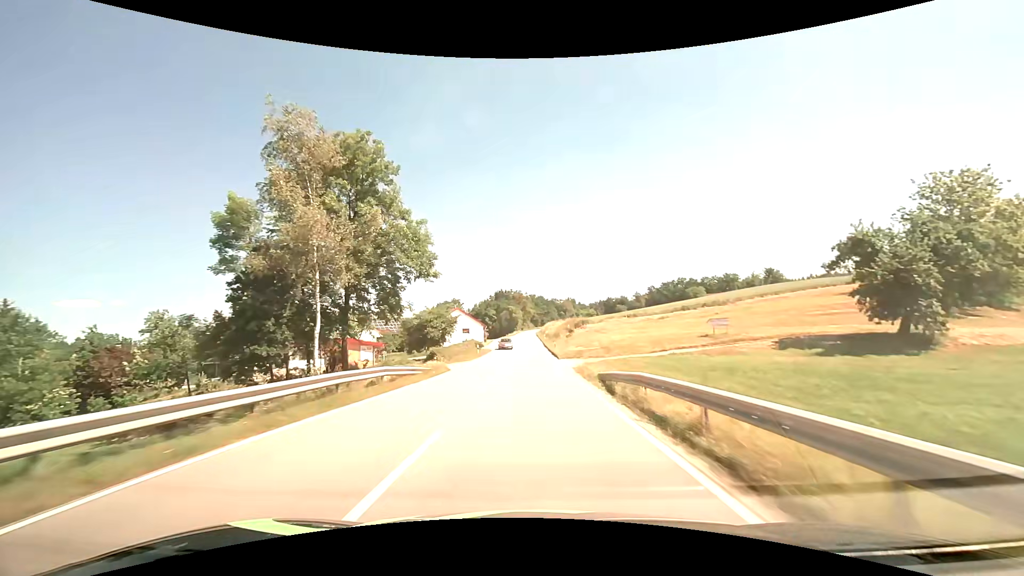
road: secondary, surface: asphalt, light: Day
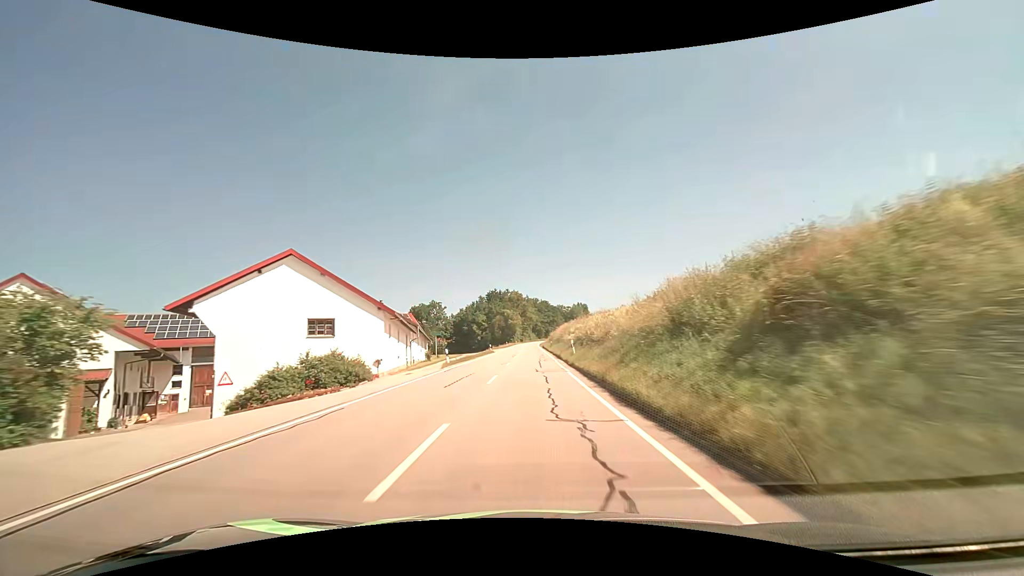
(0.0, +59.4) m; 0°
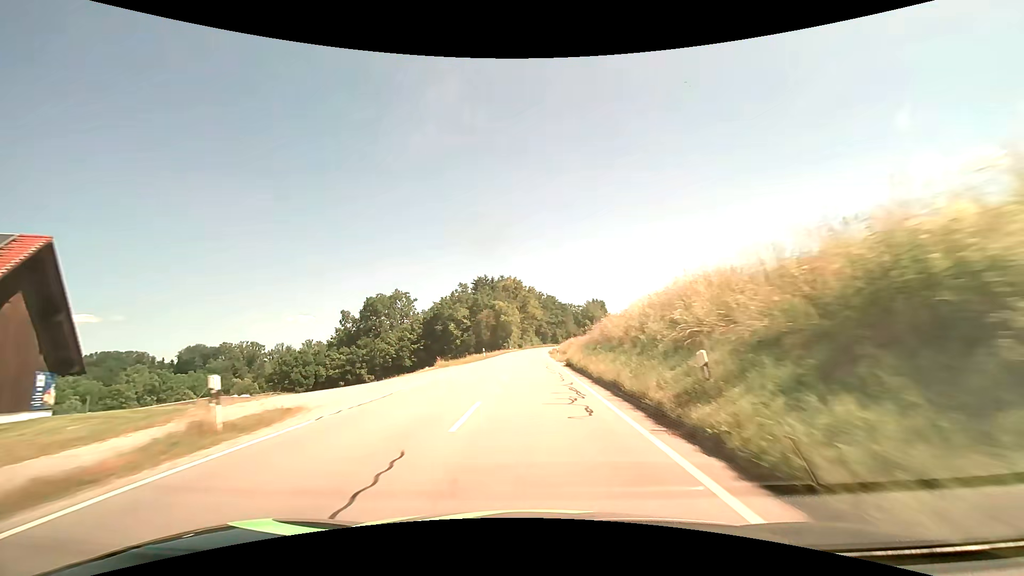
(-0.2, +56.6) m; 0°
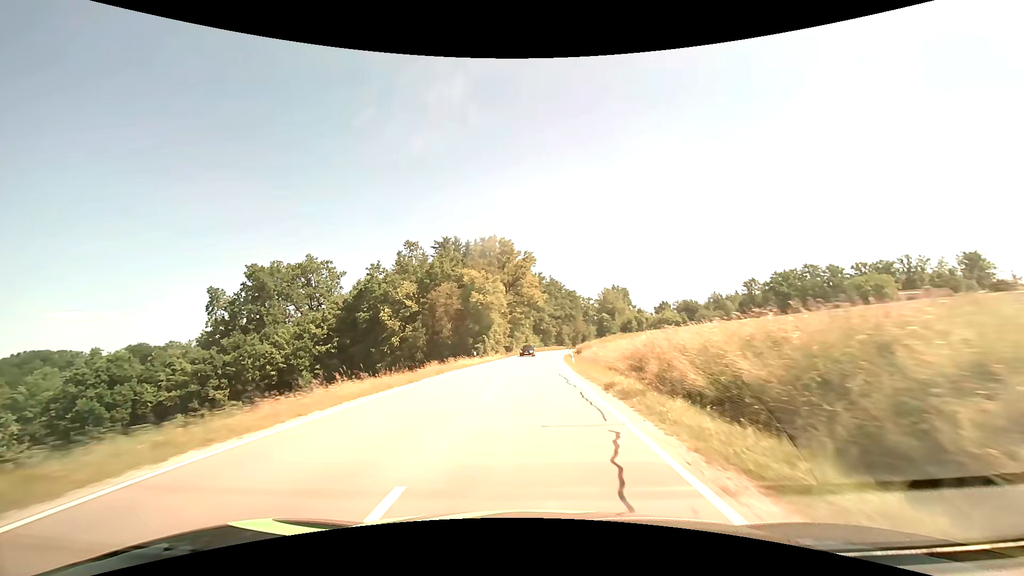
(+0.1, +55.4) m; 0°
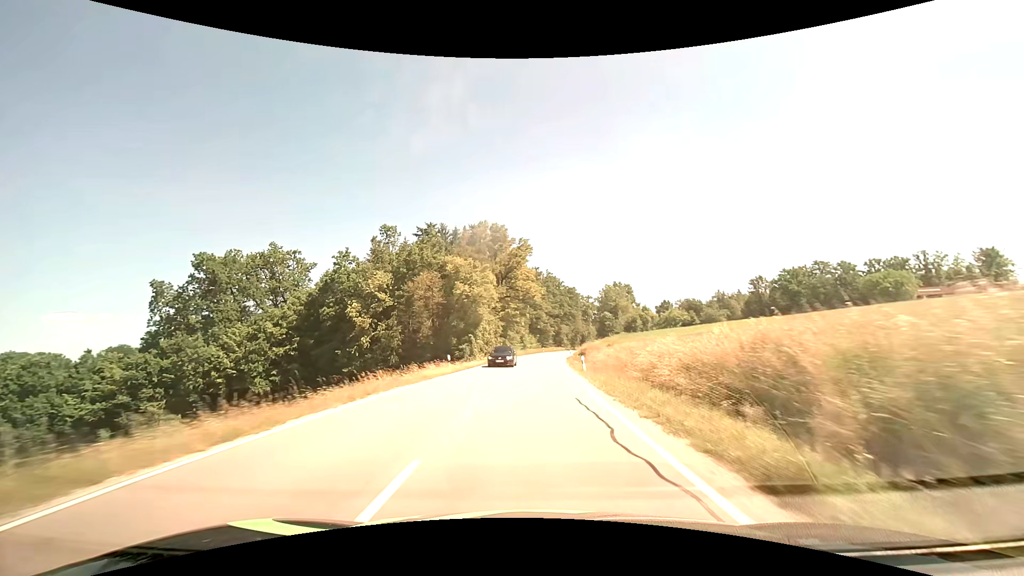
(0.0, +11.0) m; 0°
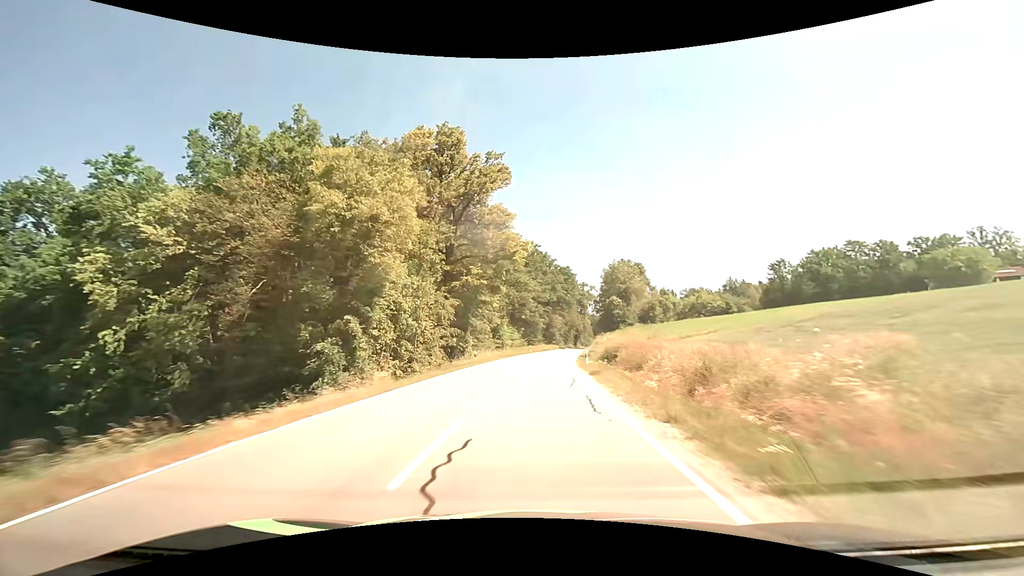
(+0.6, +33.1) m; +2°
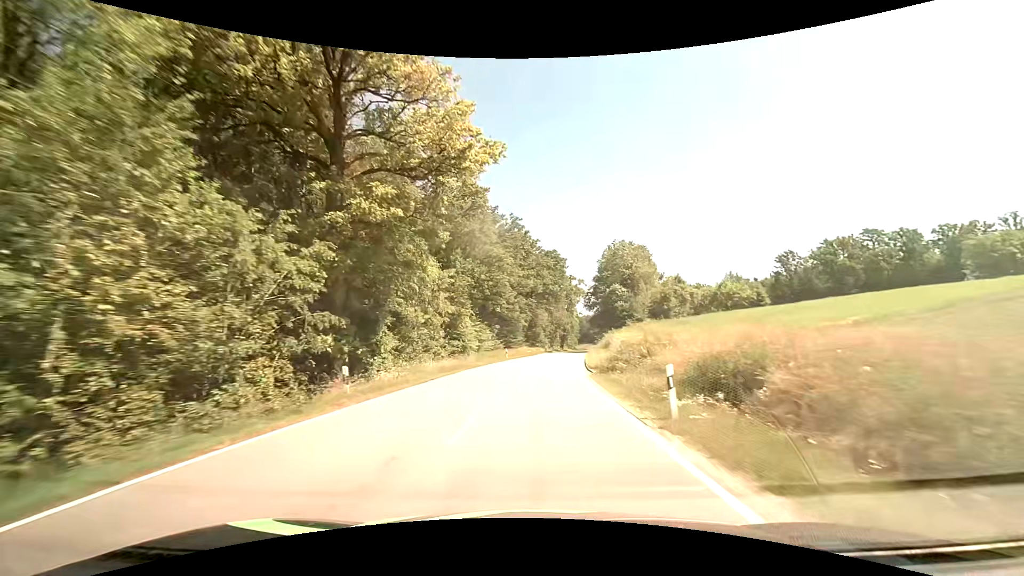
(+0.4, +22.0) m; +2°
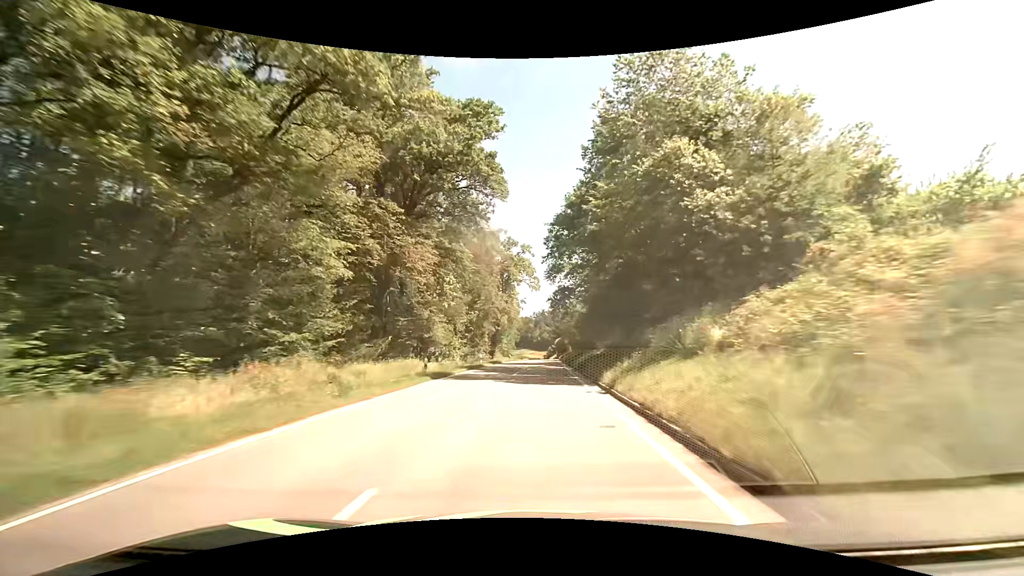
(+3.9, +54.8) m; +8°
(0, +10) (0, +20) (+1, +30) (+1, +40) (+1, +50) (+2, +60) (+2, +70) (+2, +80) (+2, +90) (+2, +100) m
